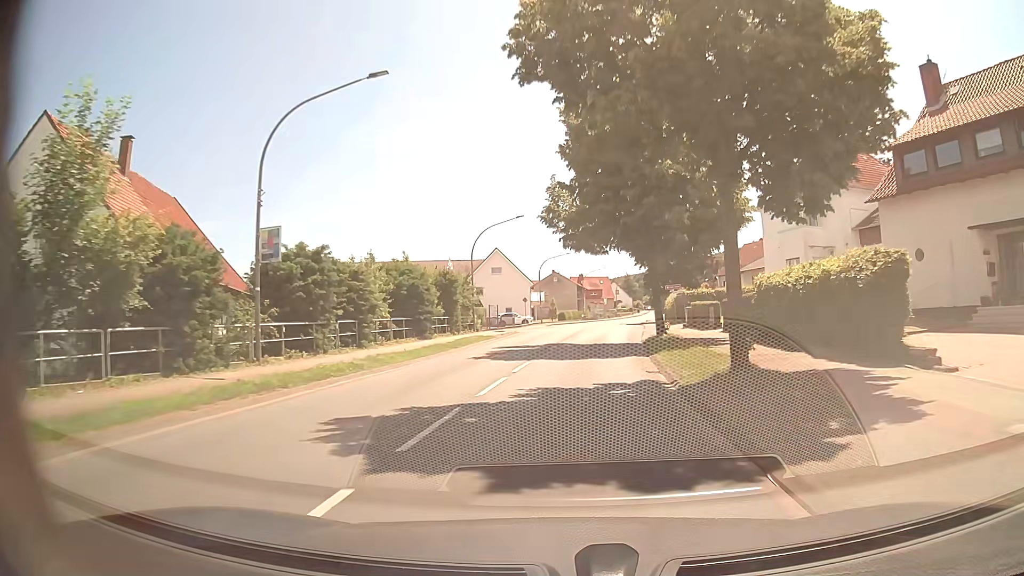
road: primary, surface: asphalt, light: Day
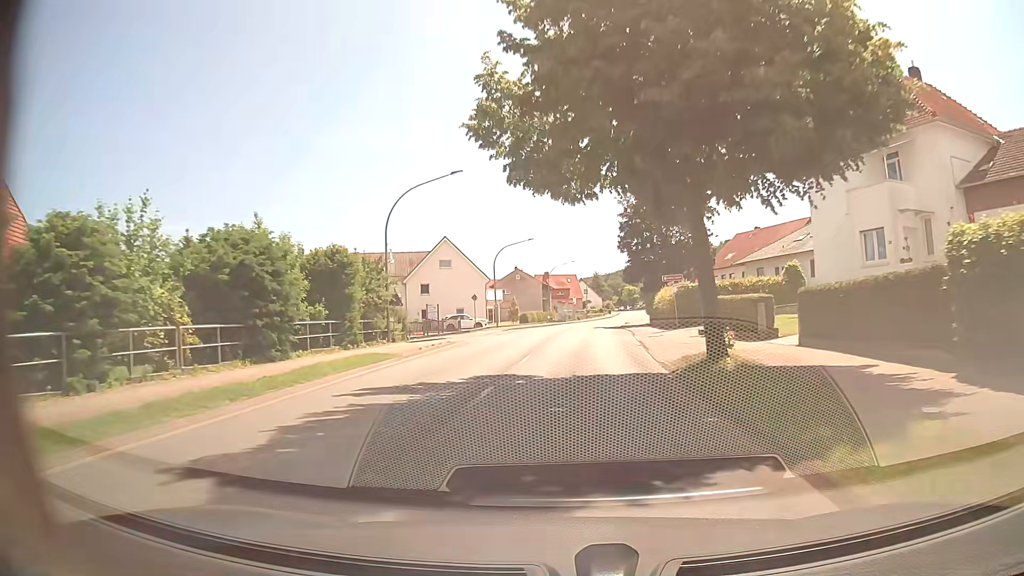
(+0.2, +15.1) m; +2°
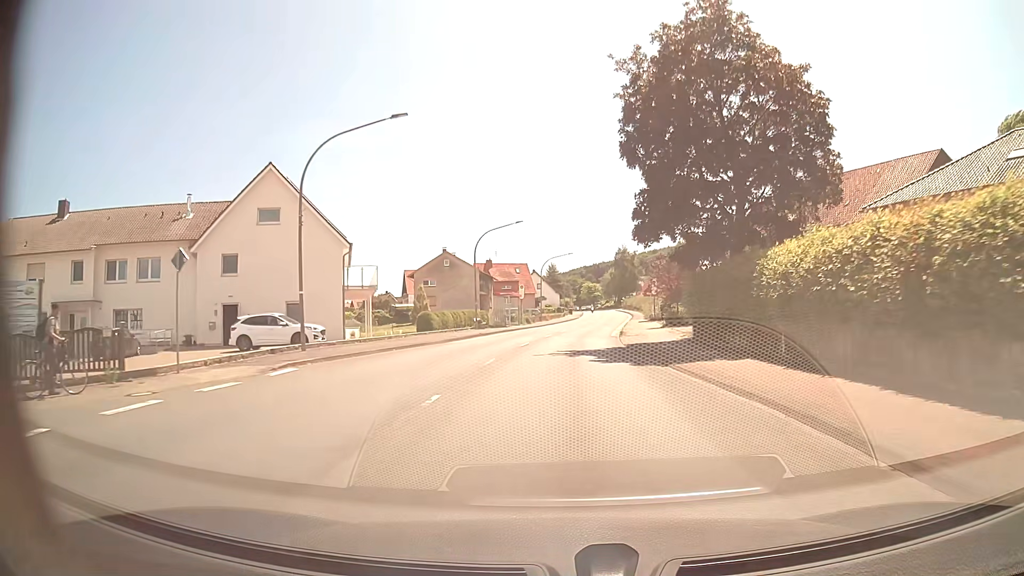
(+1.4, +37.7) m; +4°
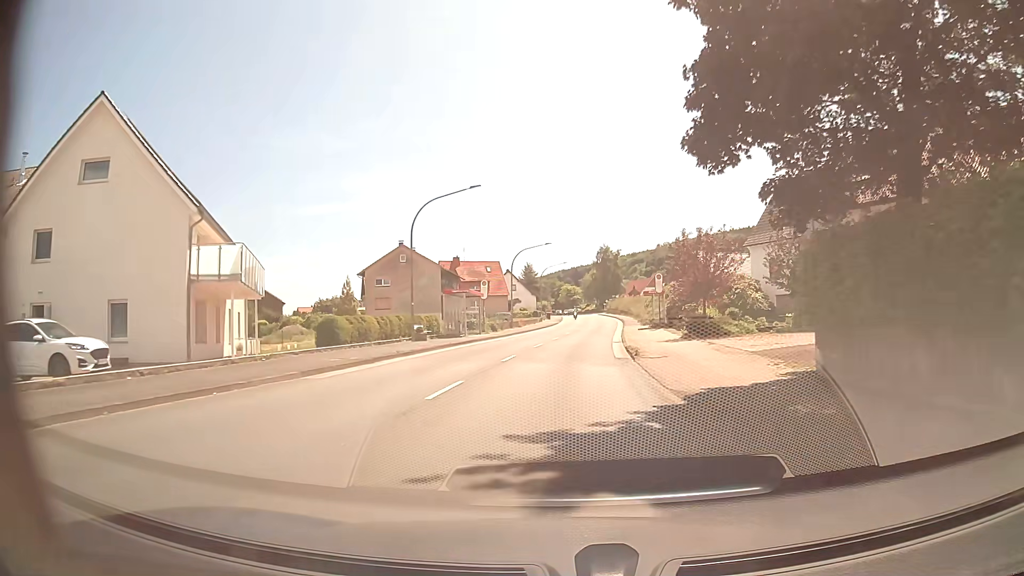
(+0.2, +15.2) m; +1°
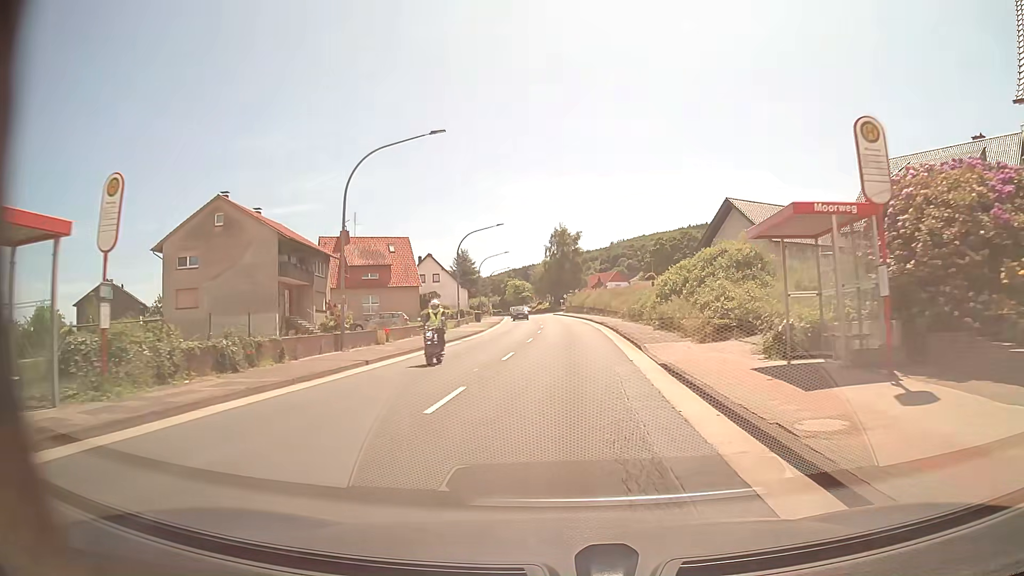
(+1.7, +38.0) m; +4°
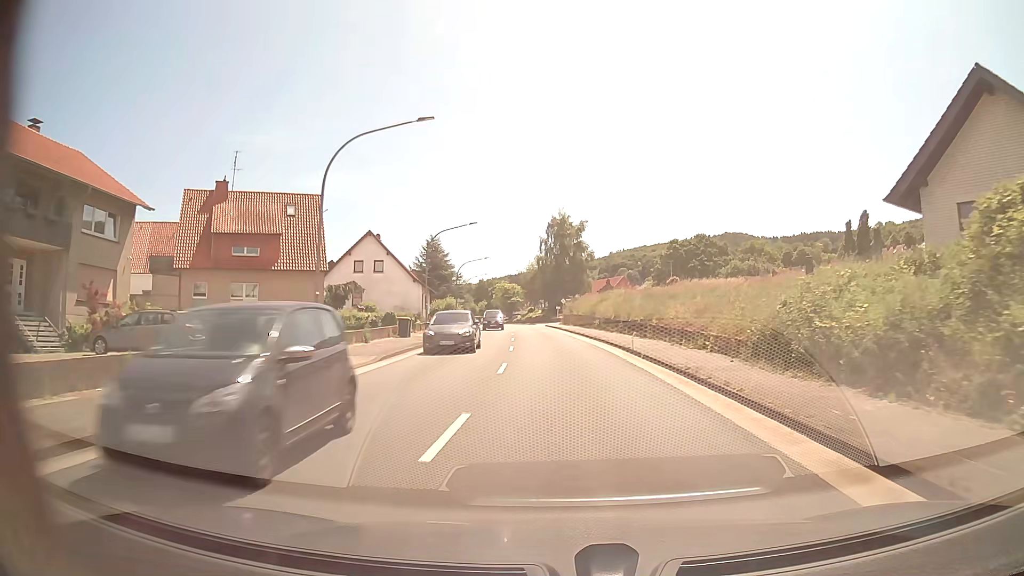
(+0.1, +30.3) m; 0°
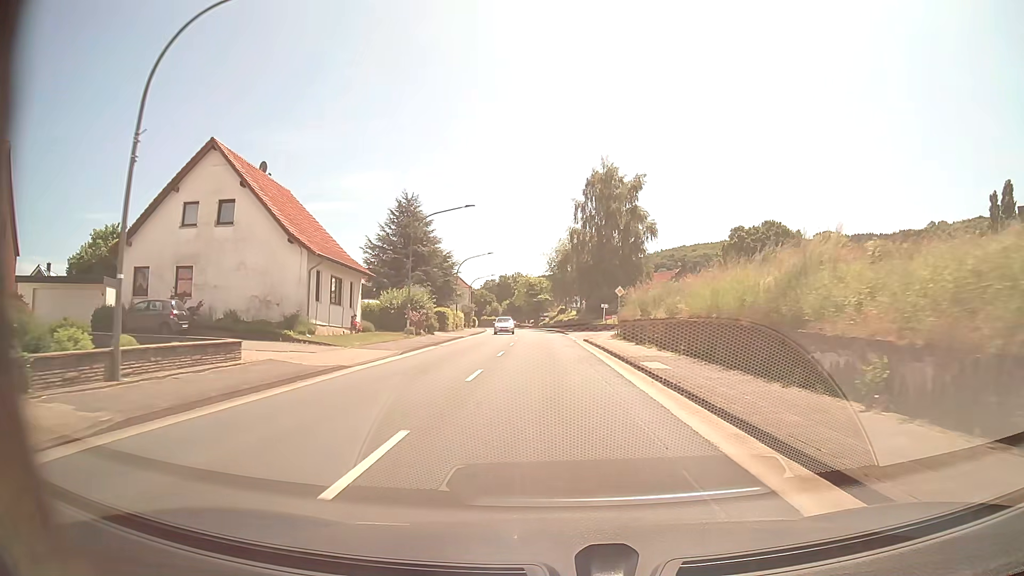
(-0.8, +37.8) m; -3°
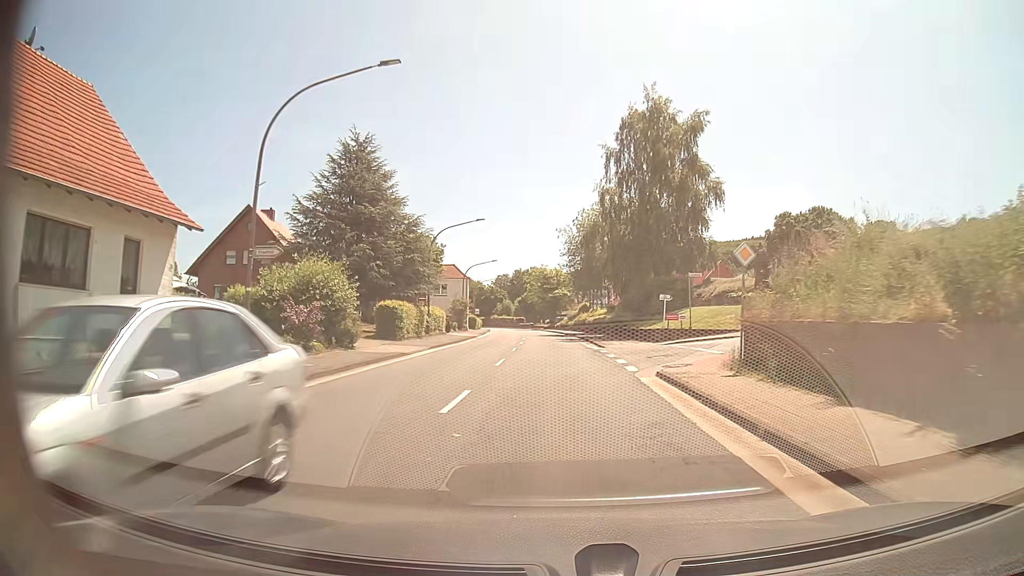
(-0.4, +22.9) m; -2°
(0, +10) (0, +20) (0, +30) (-1, +40) (-1, +50) (-1, +60) (-2, +70) (-3, +80) (-3, +90) (-4, +100) m
